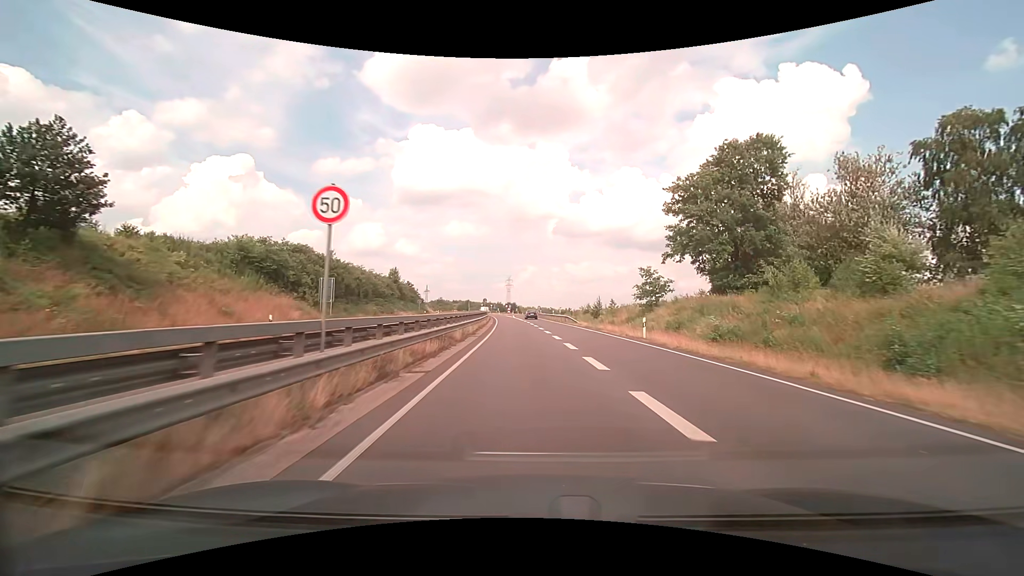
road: trunk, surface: asphalt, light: Day
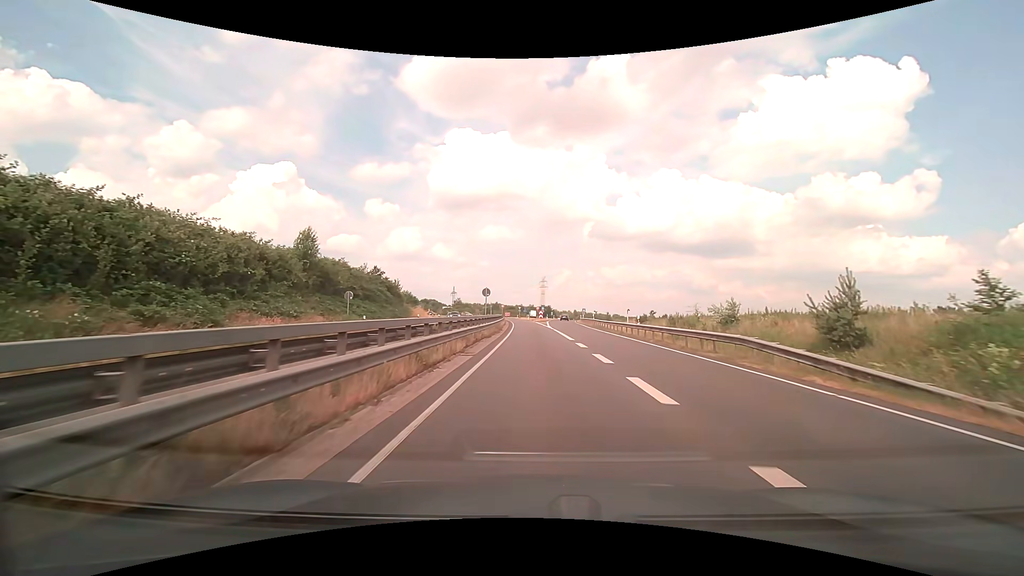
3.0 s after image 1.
(-1.3, +39.4) m; -4°
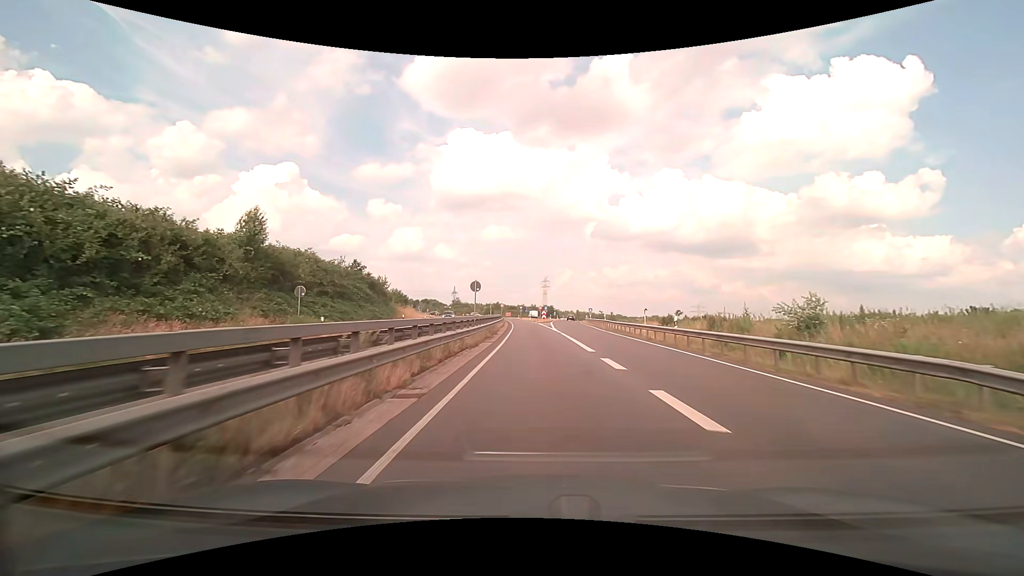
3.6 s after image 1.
(0.0, +7.7) m; 0°
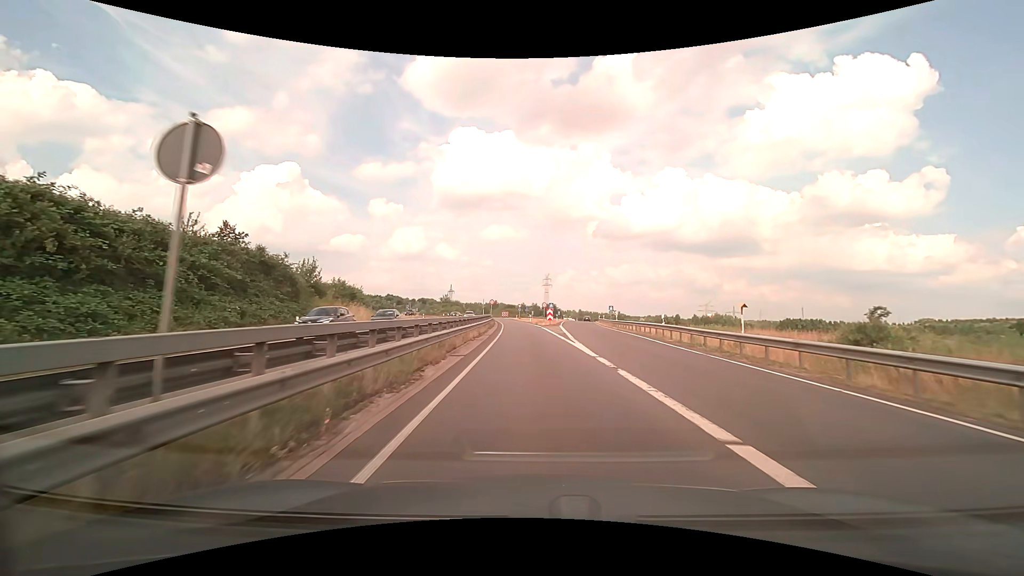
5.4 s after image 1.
(0.0, +22.7) m; 0°
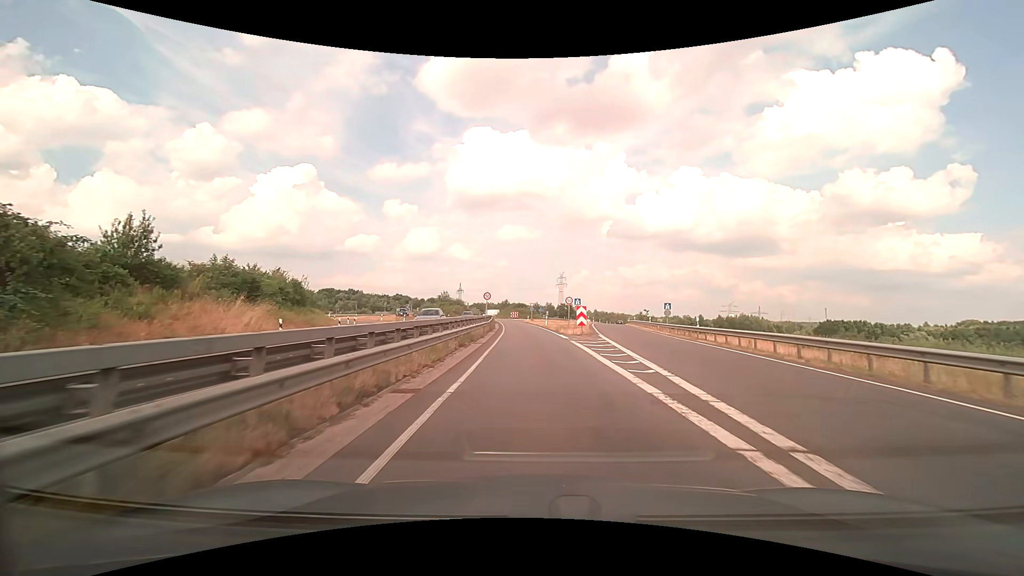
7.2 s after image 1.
(-0.3, +21.9) m; -2°
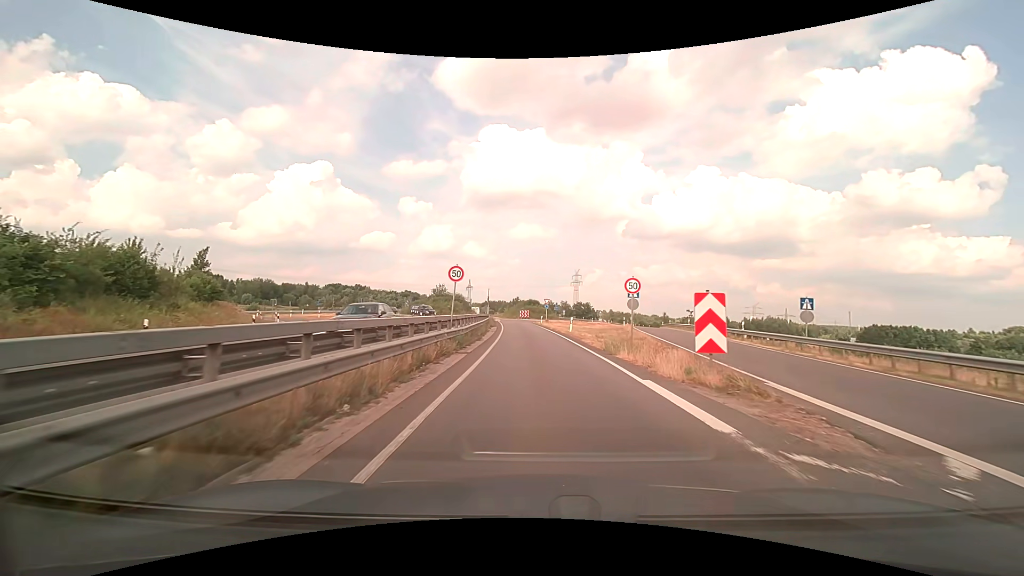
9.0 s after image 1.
(-0.2, +20.8) m; -2°
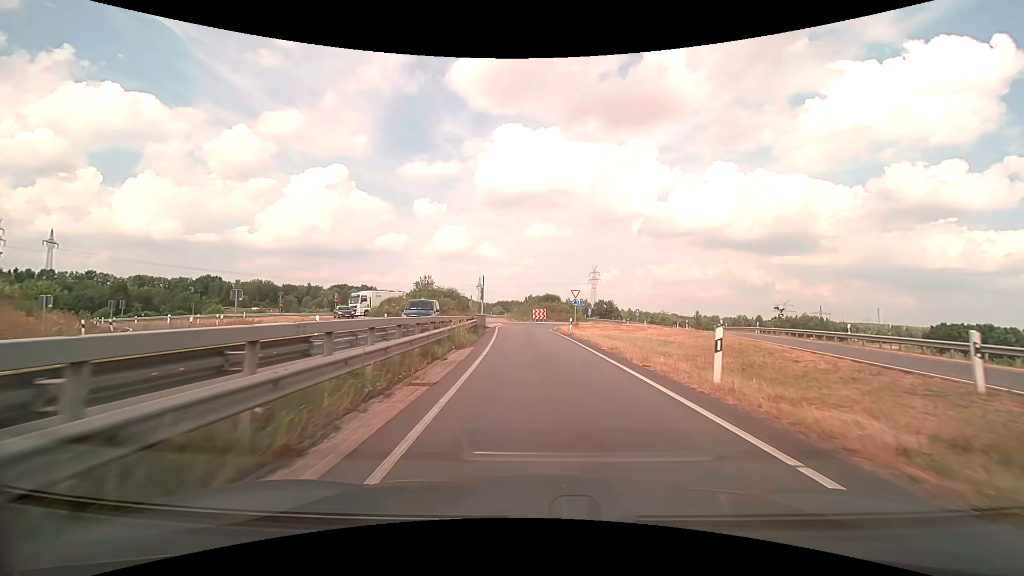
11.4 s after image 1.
(-0.4, +25.5) m; -2°
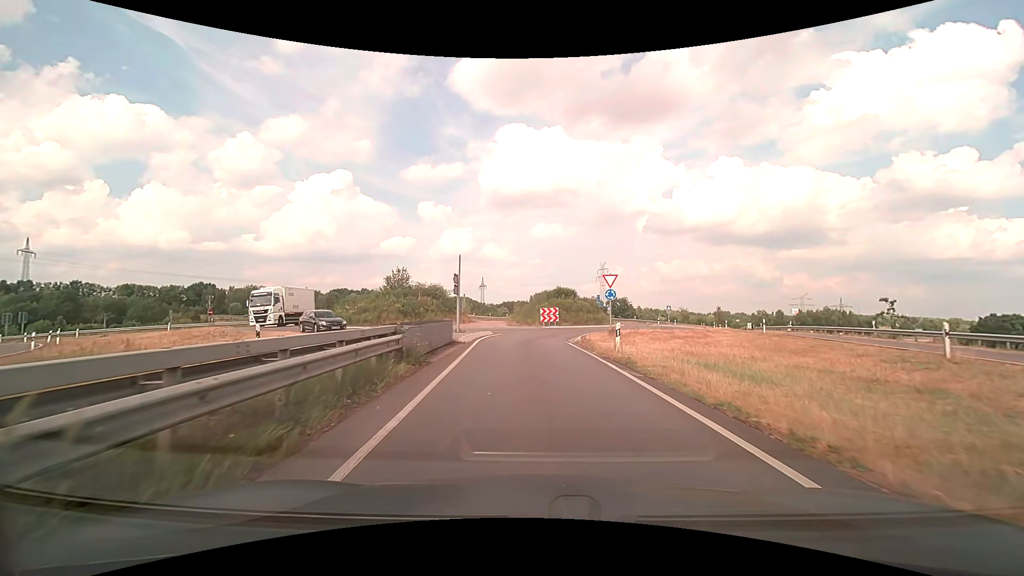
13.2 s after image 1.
(0.0, +16.8) m; 0°
(0, +10) (0, +20) (0, +30) (+5, +39) (+10, +47) (+11, +57) (+7, +66) (0, +73) (-7, +80) (-10, +90) m
